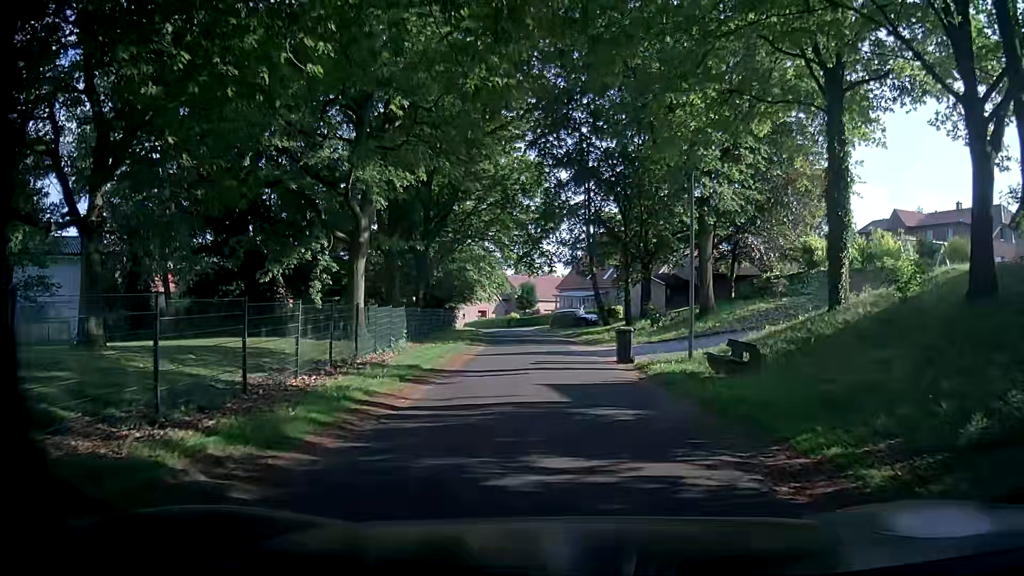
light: Day
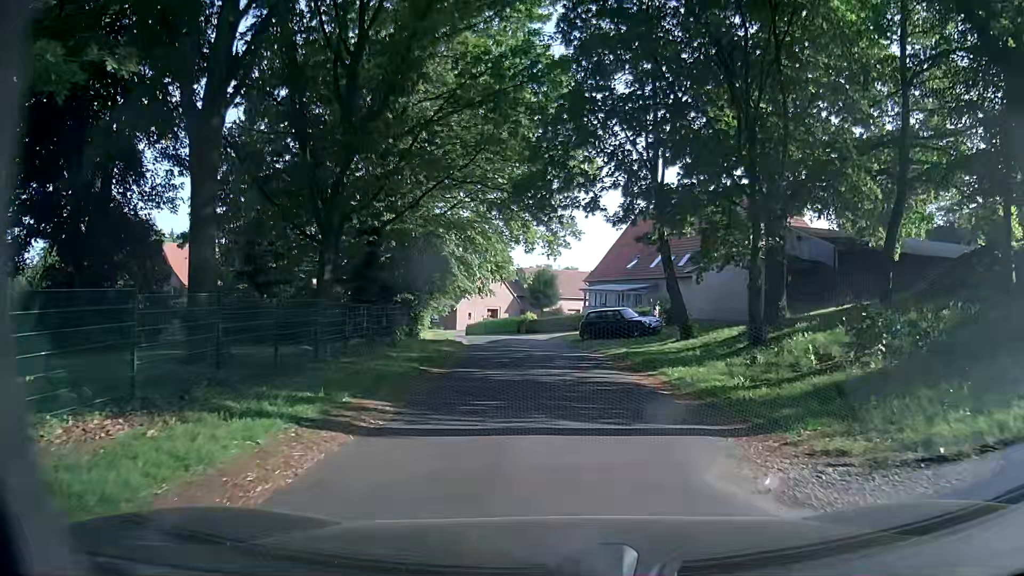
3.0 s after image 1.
(-0.7, +20.3) m; -1°
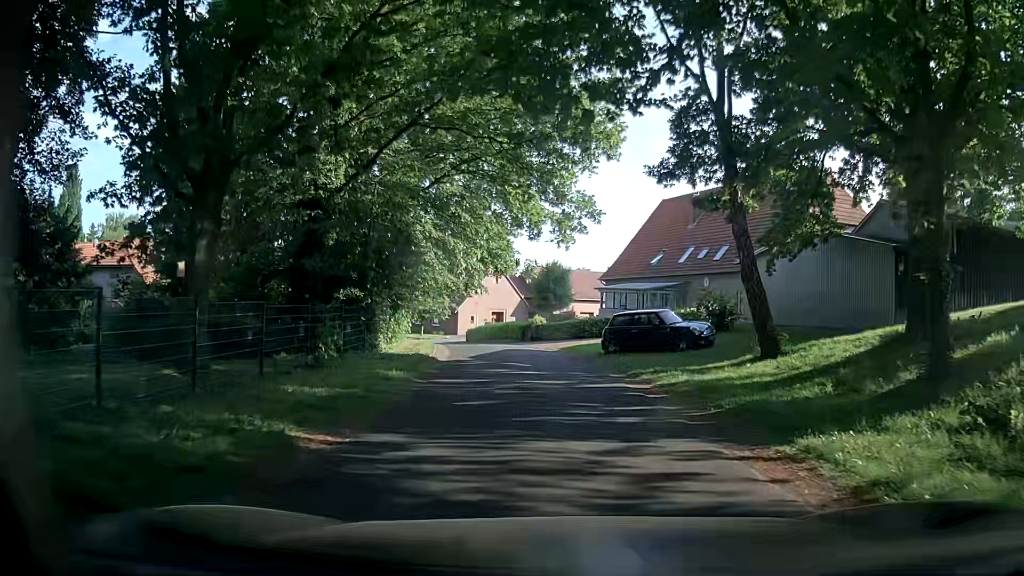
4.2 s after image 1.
(-0.3, +8.3) m; -3°
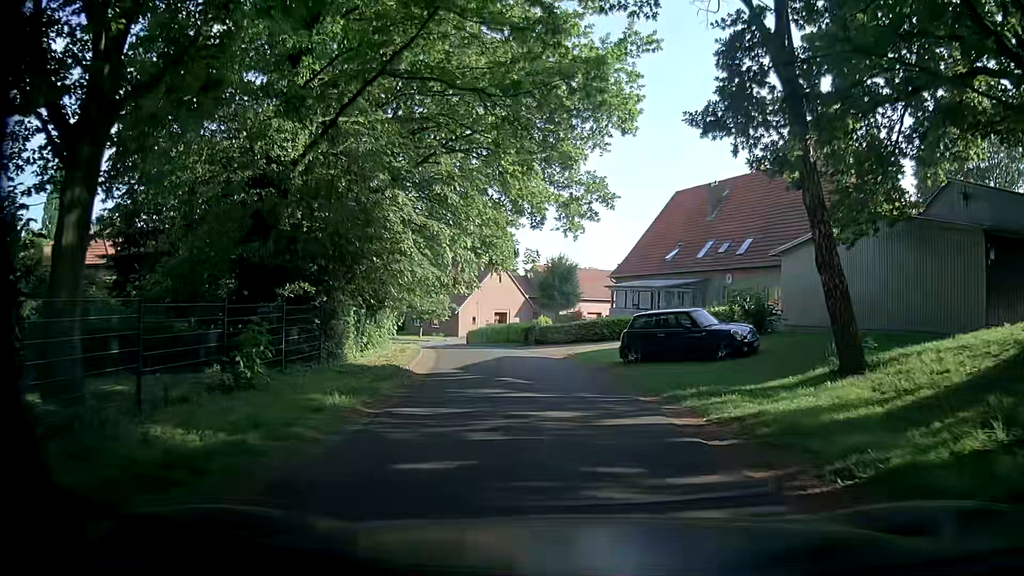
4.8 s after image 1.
(+0.1, +4.2) m; 0°
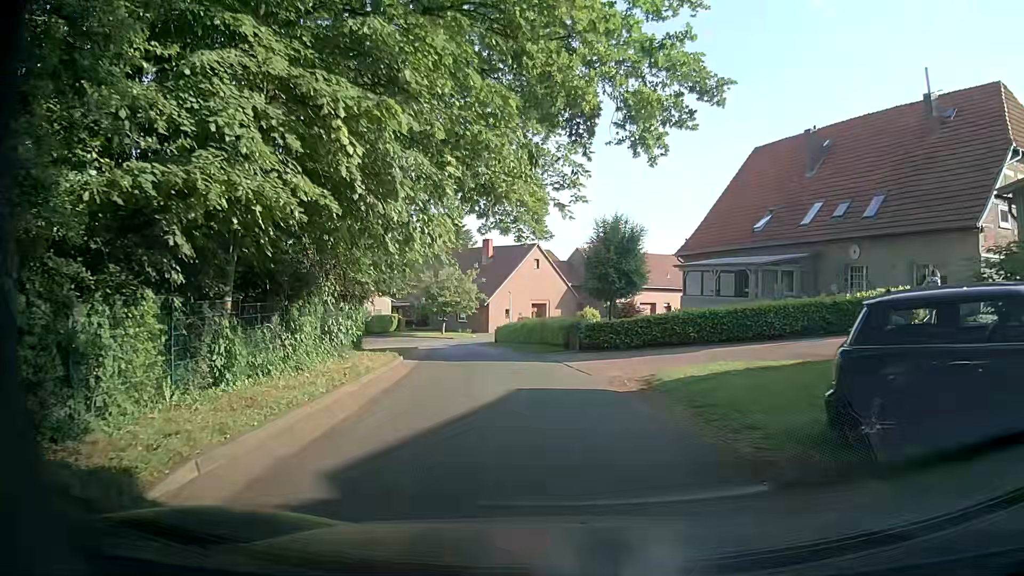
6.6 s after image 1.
(-0.1, +11.9) m; -1°
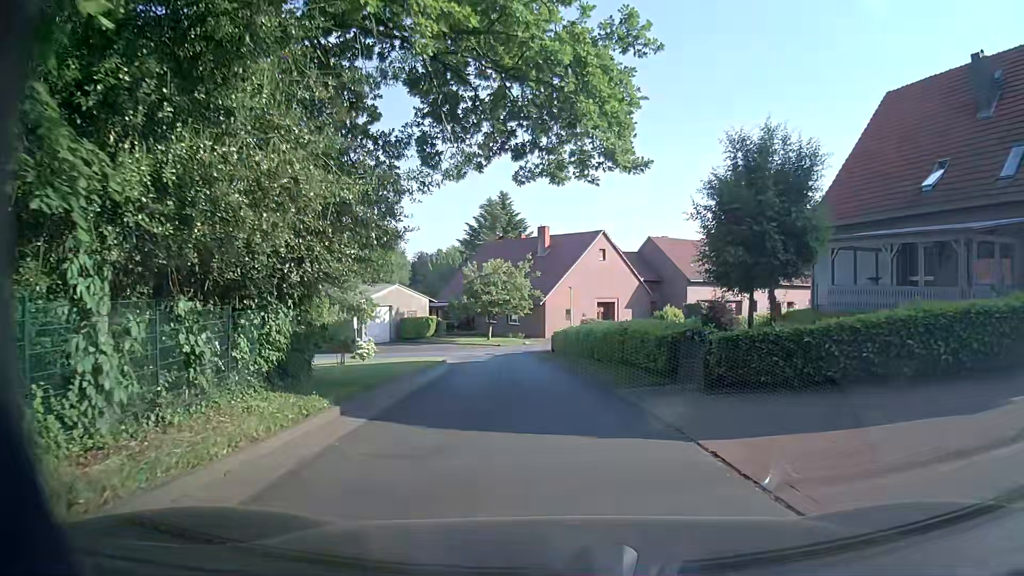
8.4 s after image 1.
(-0.8, +11.5) m; -7°
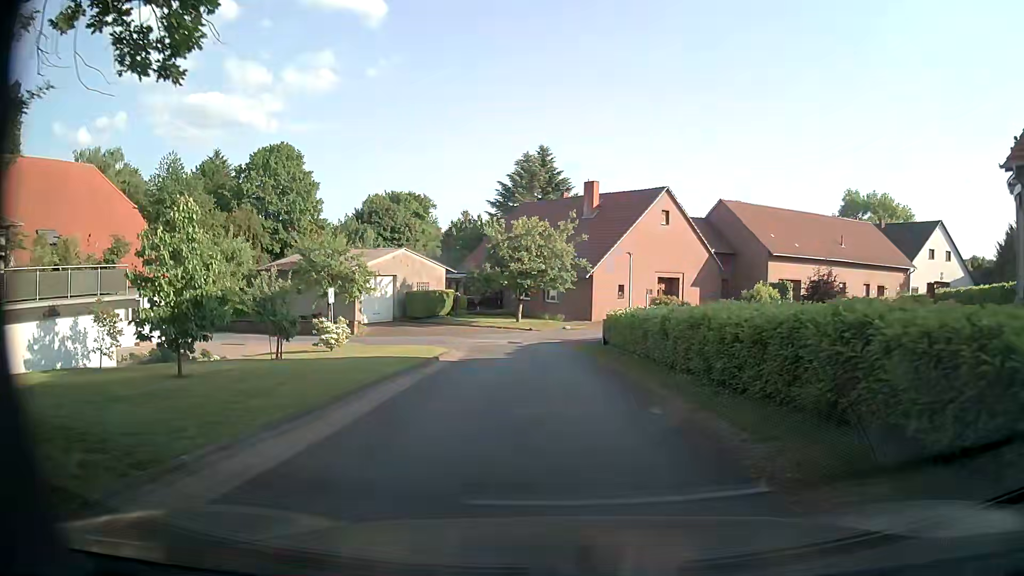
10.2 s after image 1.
(-0.5, +12.1) m; -3°
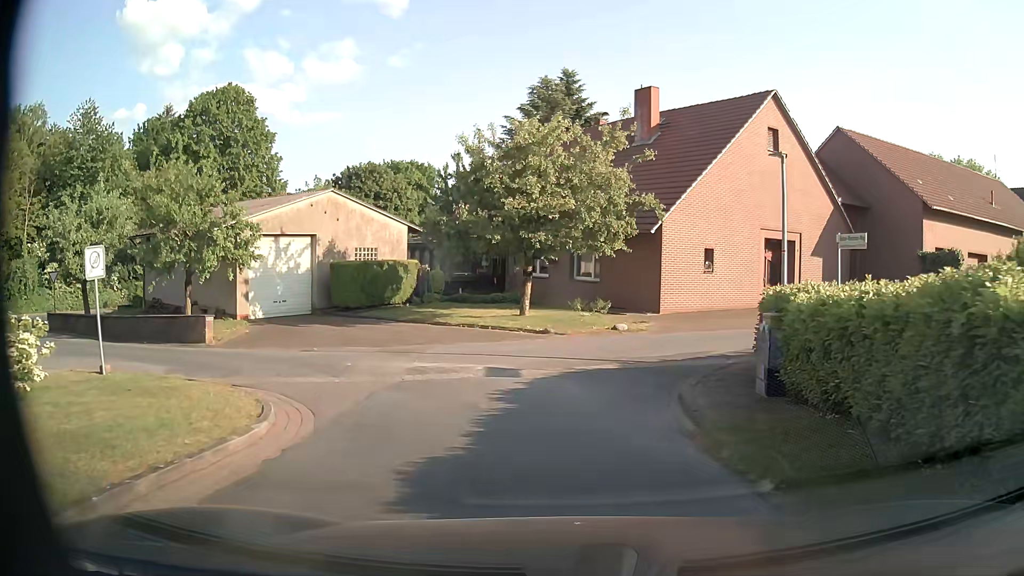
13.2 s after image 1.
(-0.6, +18.8) m; -3°
